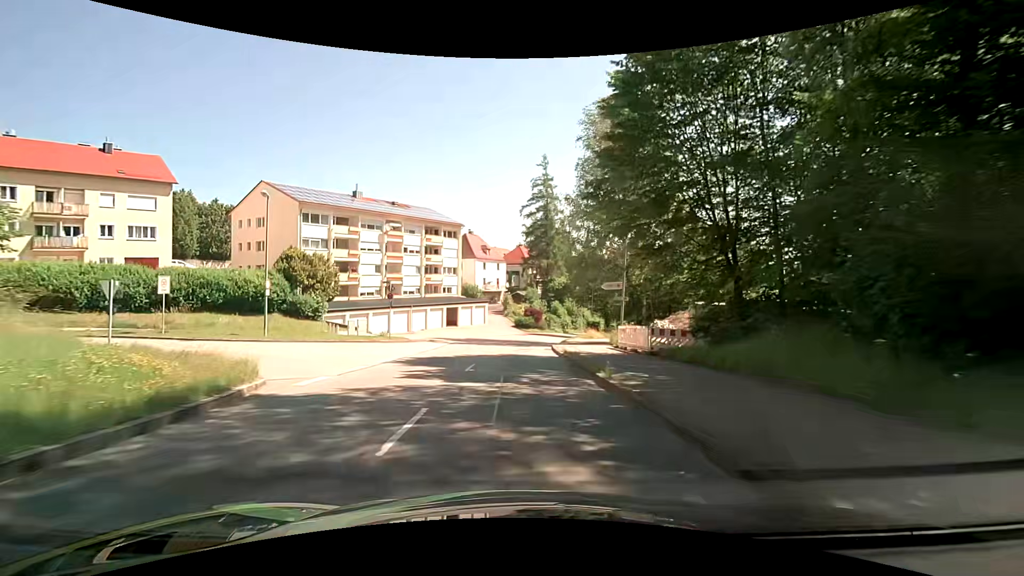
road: tertiary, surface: asphalt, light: Day
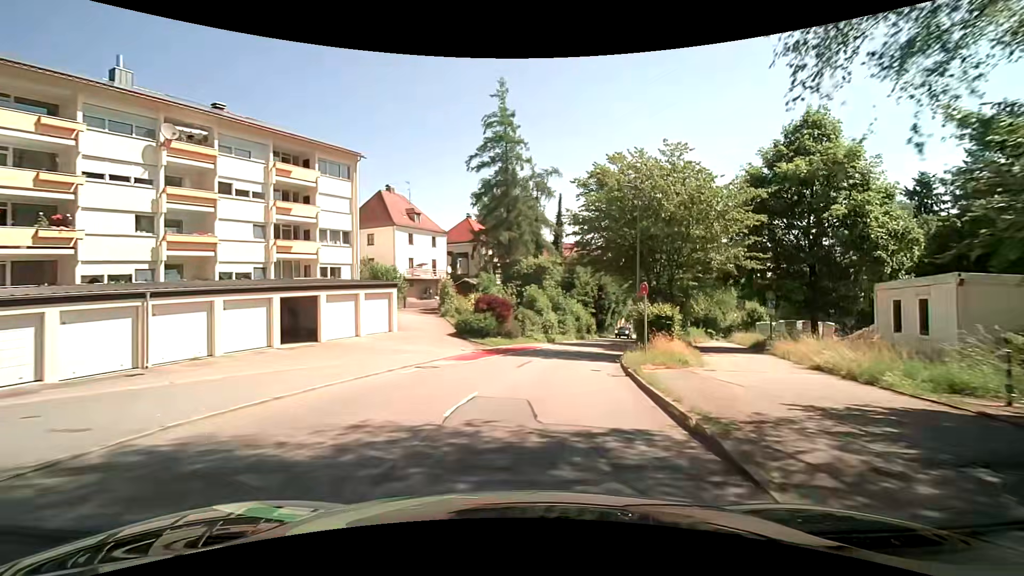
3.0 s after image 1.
(+0.3, +33.6) m; +5°
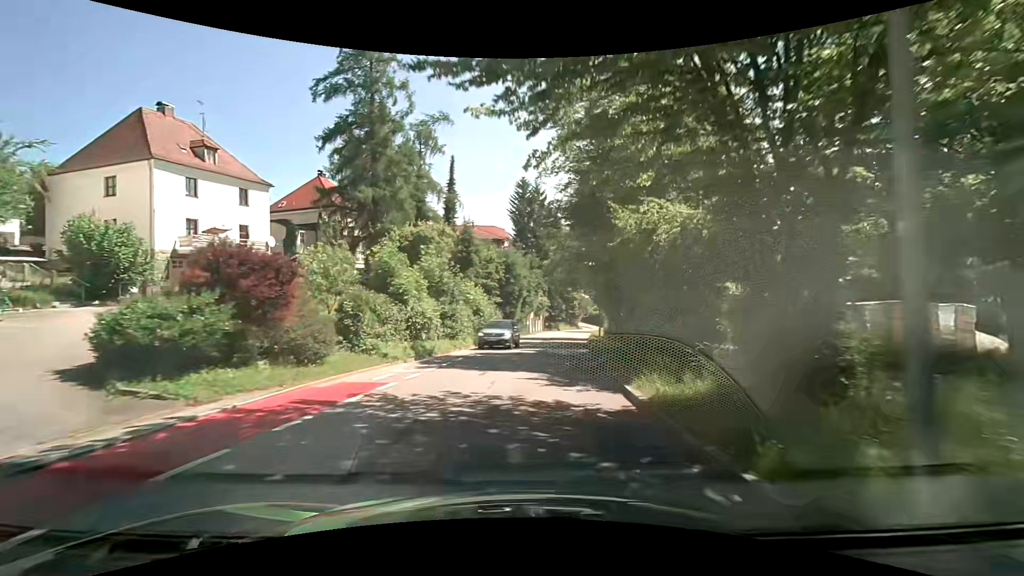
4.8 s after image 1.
(+2.0, +20.6) m; +12°
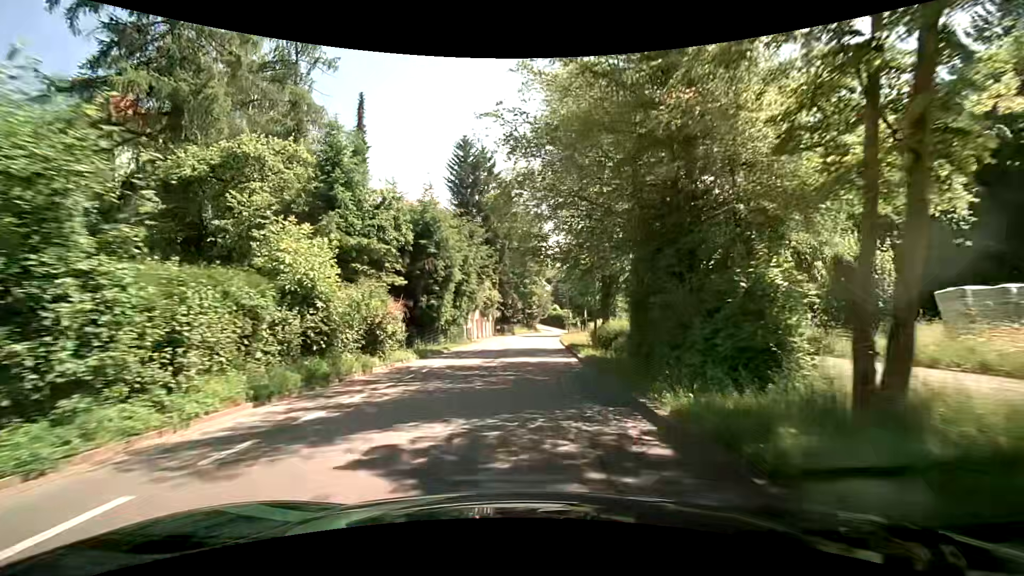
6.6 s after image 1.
(+1.2, +21.0) m; +5°
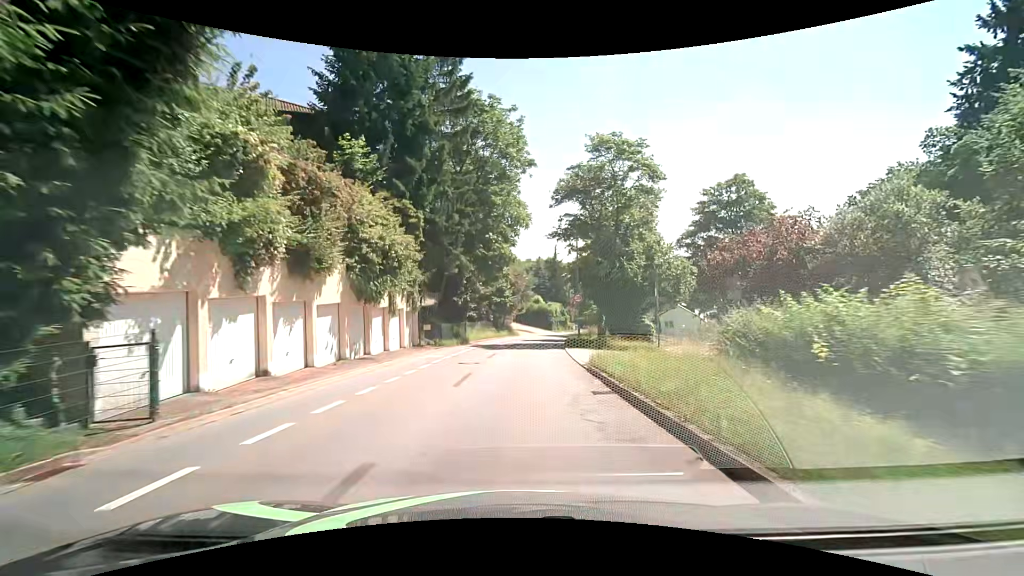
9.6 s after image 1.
(+1.3, +35.1) m; +3°
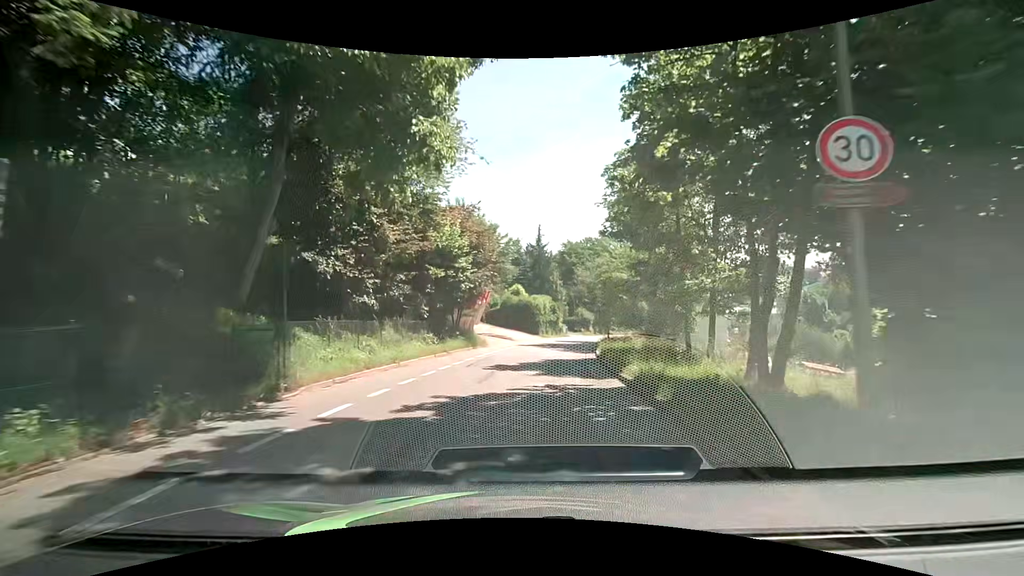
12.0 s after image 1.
(+0.5, +26.1) m; +3°
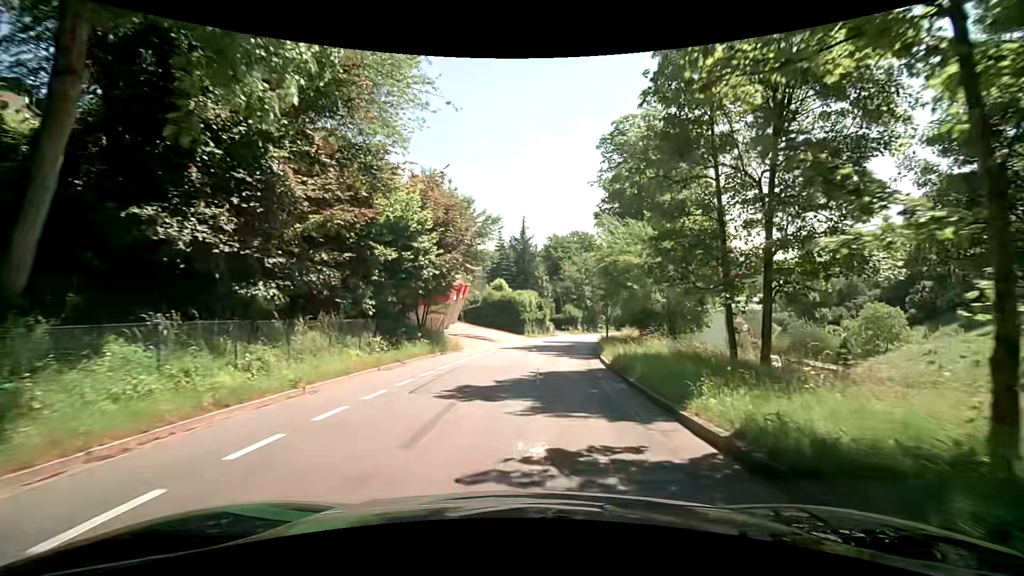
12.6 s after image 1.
(+0.2, +6.1) m; +3°
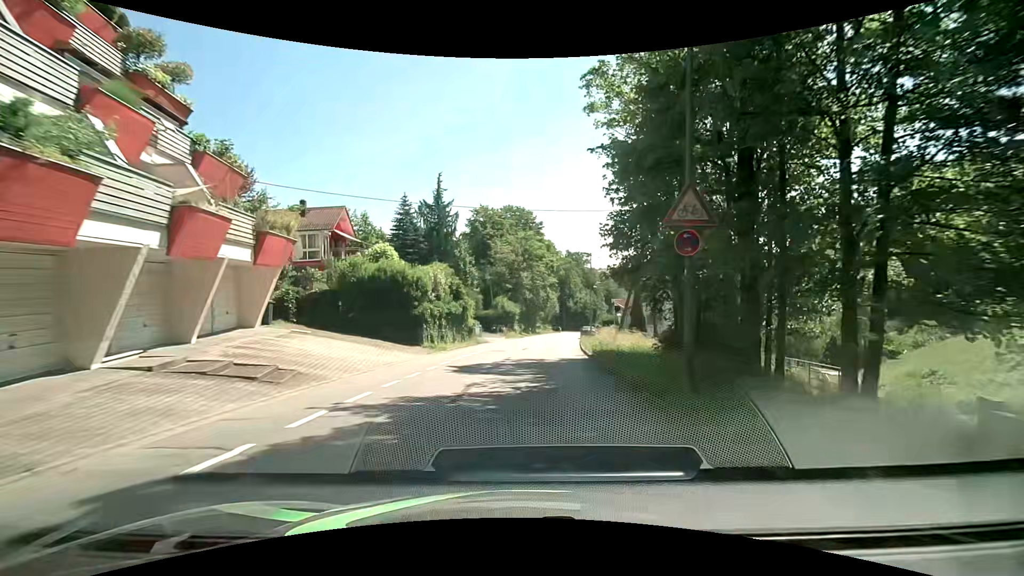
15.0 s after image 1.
(+1.3, +24.0) m; +8°
(0, +10) (+1, +20) (+2, +30) (+2, +40) (+4, +50) (+5, +60) (+6, +70) (+8, +80) (+9, +89) (+10, +99) m
